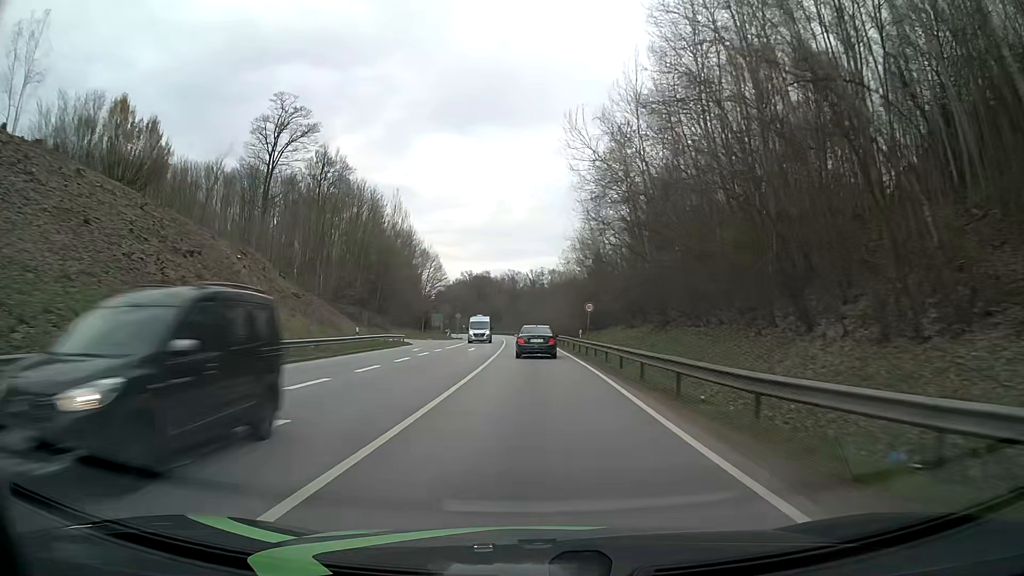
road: primary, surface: asphalt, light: Day
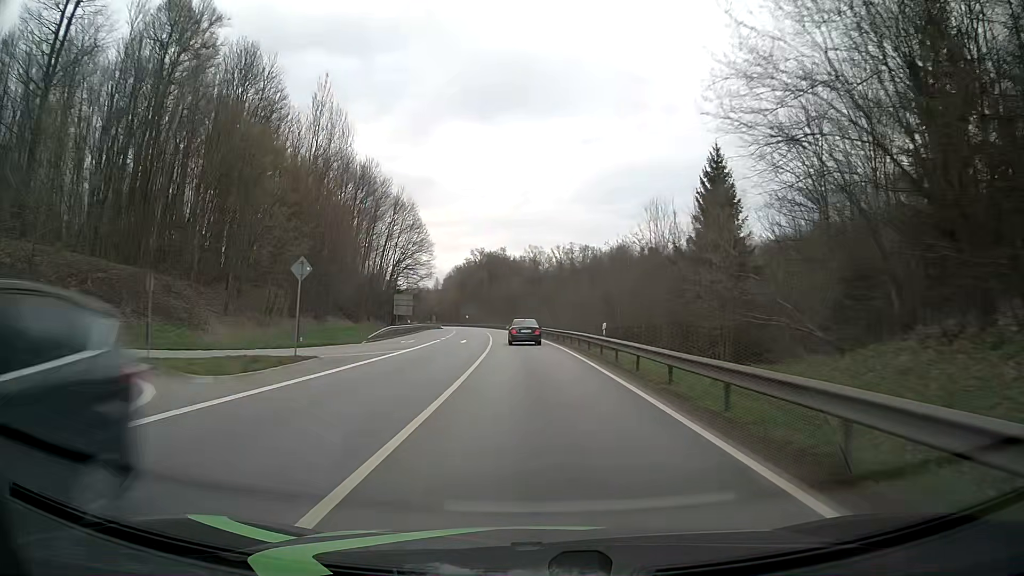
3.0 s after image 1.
(-1.3, +63.7) m; -2°
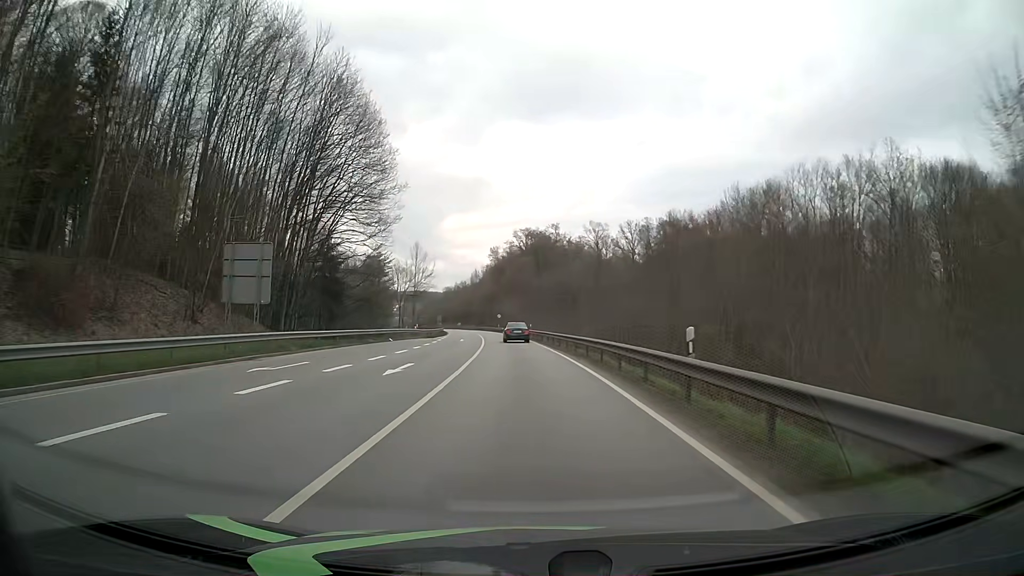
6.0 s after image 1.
(-2.1, +62.8) m; -5°
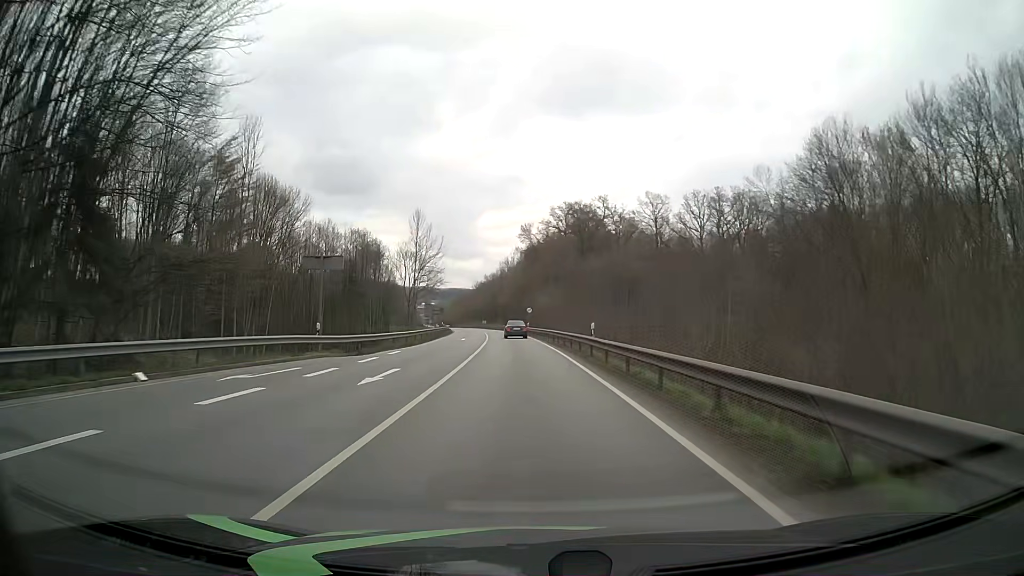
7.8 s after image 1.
(-0.9, +38.1) m; -3°
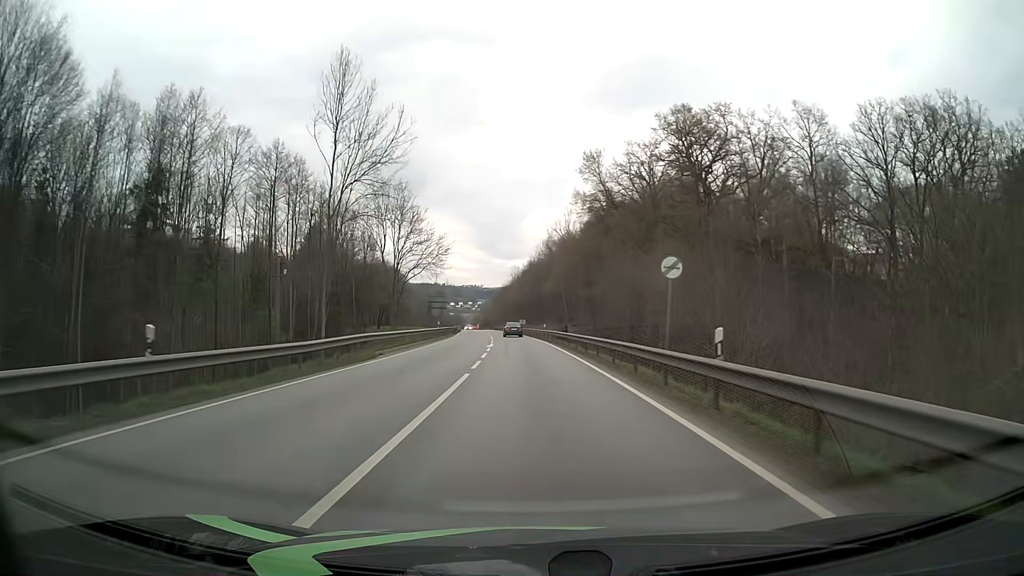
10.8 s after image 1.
(-2.9, +62.7) m; -4°
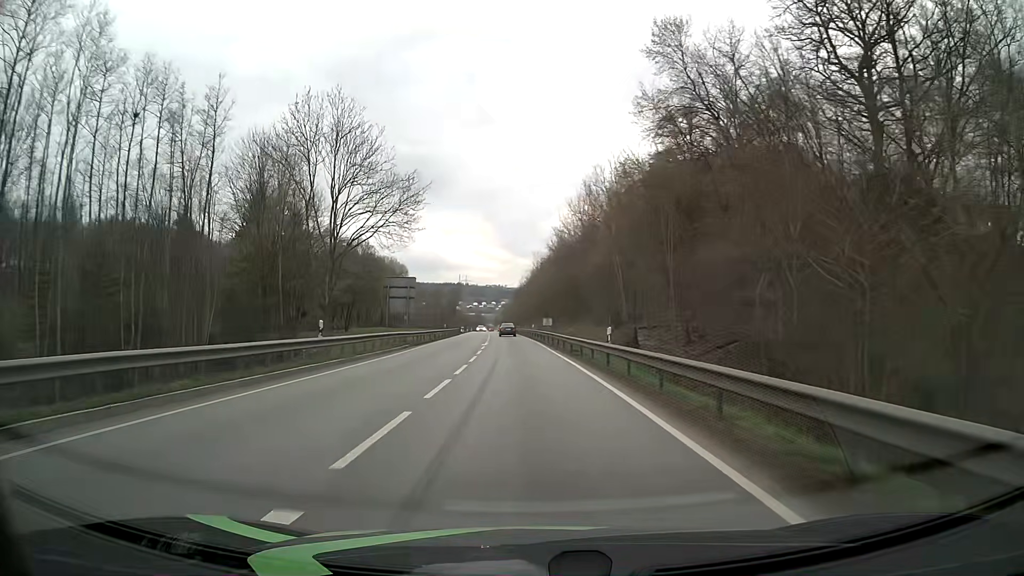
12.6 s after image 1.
(-0.6, +37.4) m; -2°
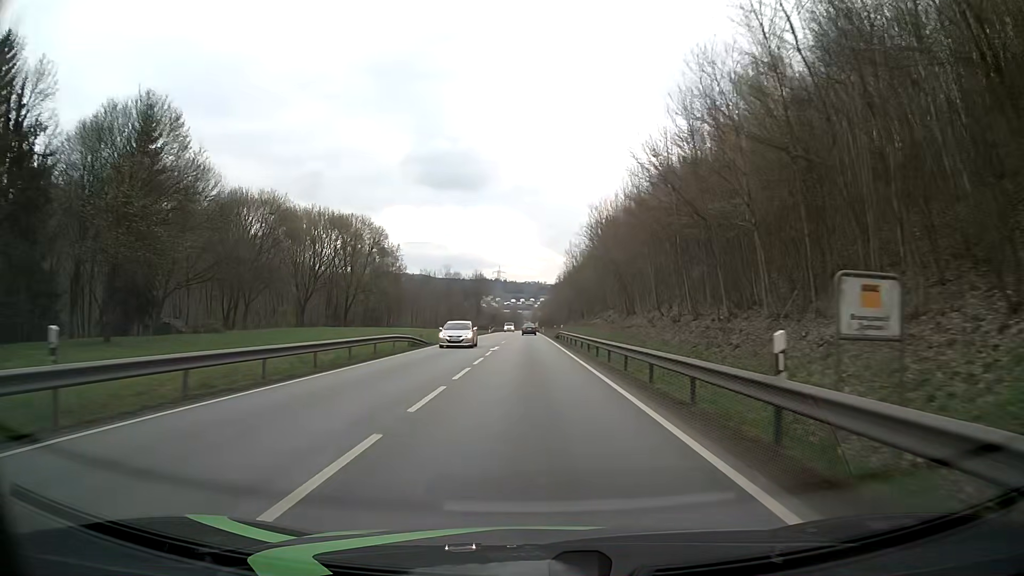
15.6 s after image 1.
(-2.3, +62.4) m; -3°
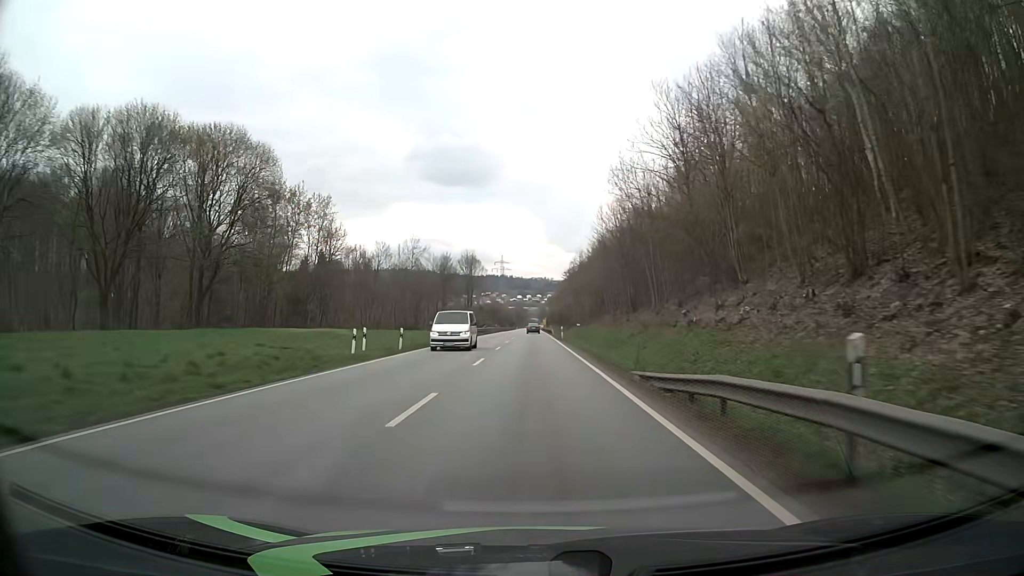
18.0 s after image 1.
(-0.3, +50.2) m; -1°
(0, +10) (0, +20) (0, +30) (0, +40) (0, +50) (0, +60) (0, +70) (0, +80) (0, +90) (0, +100) m
